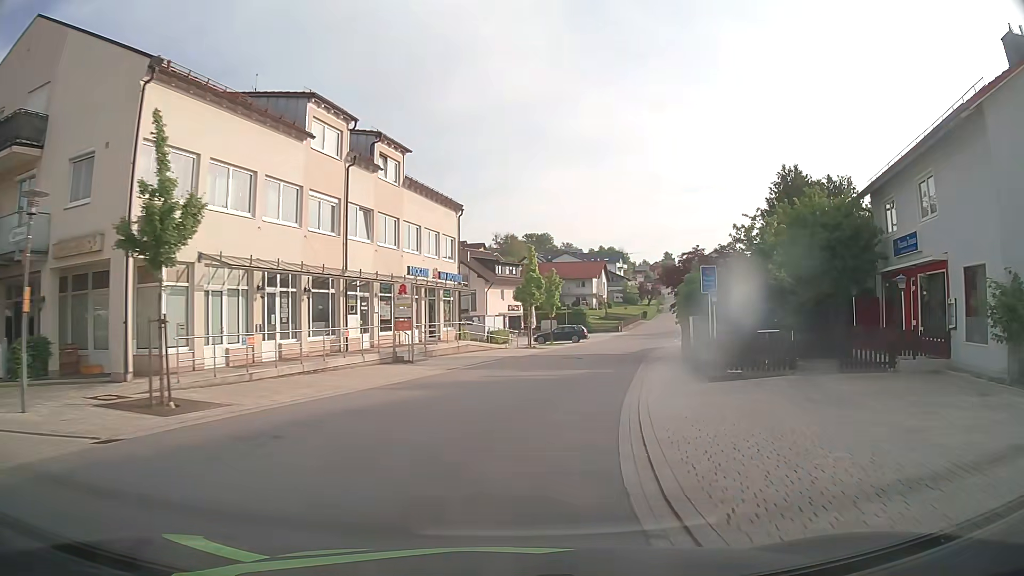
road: tertiary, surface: asphalt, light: Day
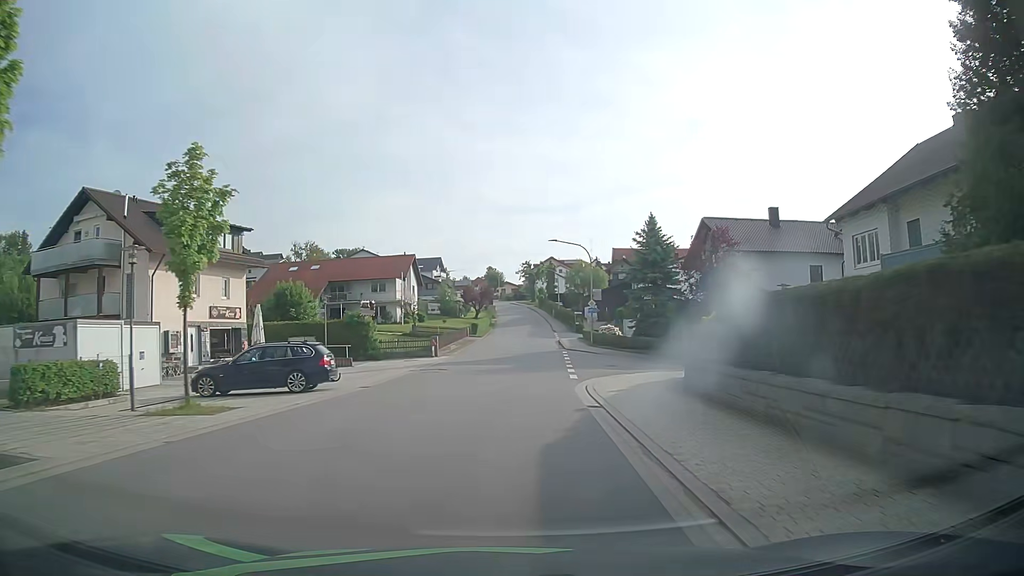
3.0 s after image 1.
(+6.0, +35.8) m; +15°
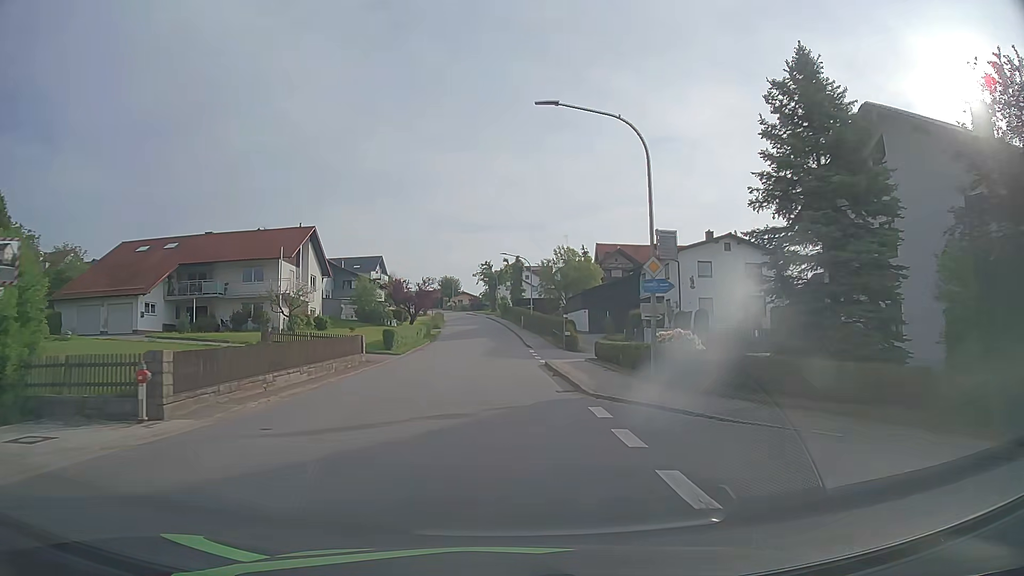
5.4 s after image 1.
(+1.4, +29.8) m; +4°
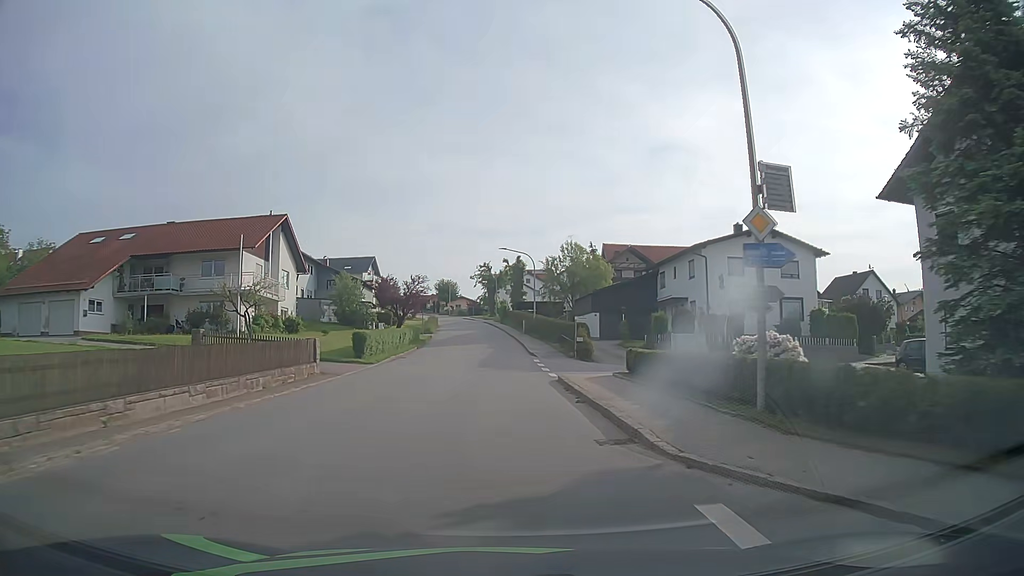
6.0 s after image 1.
(0.0, +7.5) m; -1°
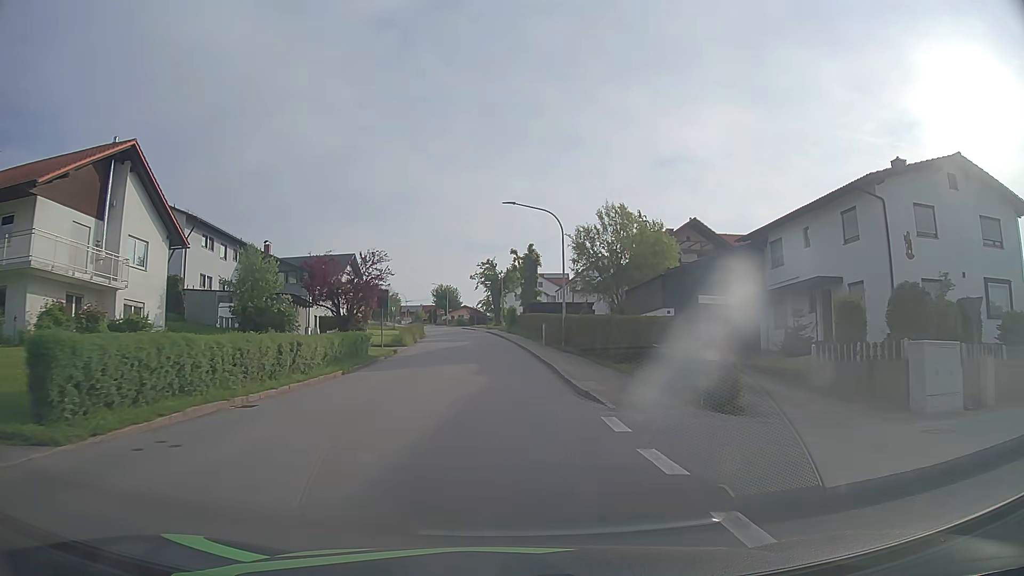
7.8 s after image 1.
(+0.1, +22.5) m; 0°
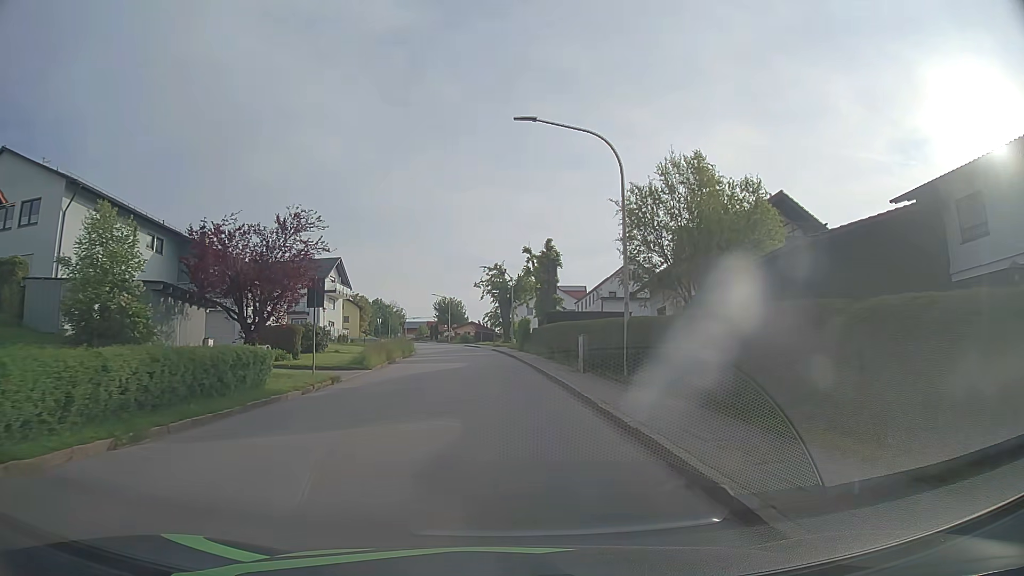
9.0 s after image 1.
(-0.2, +14.9) m; -1°
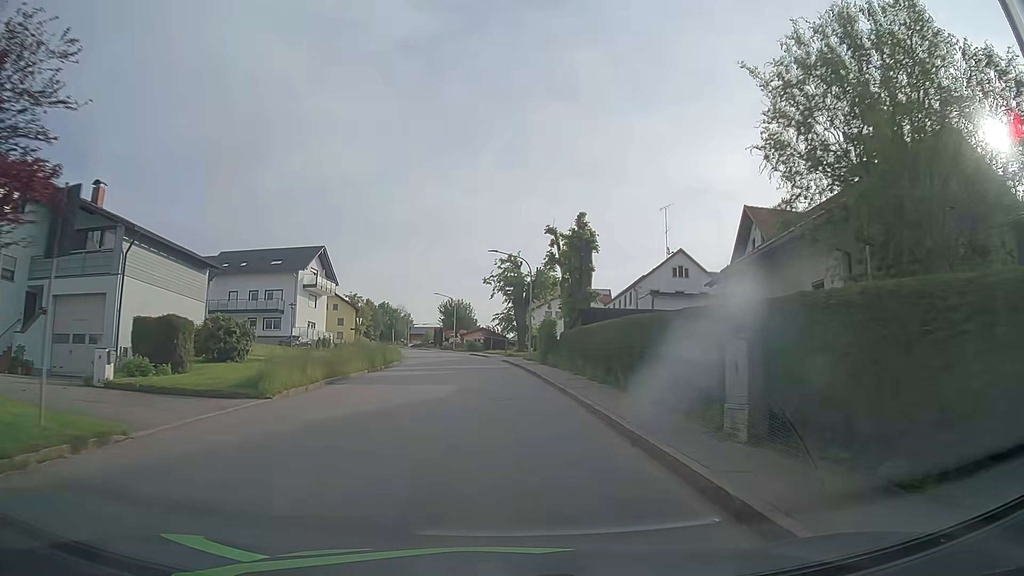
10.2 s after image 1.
(-0.1, +14.7) m; -1°
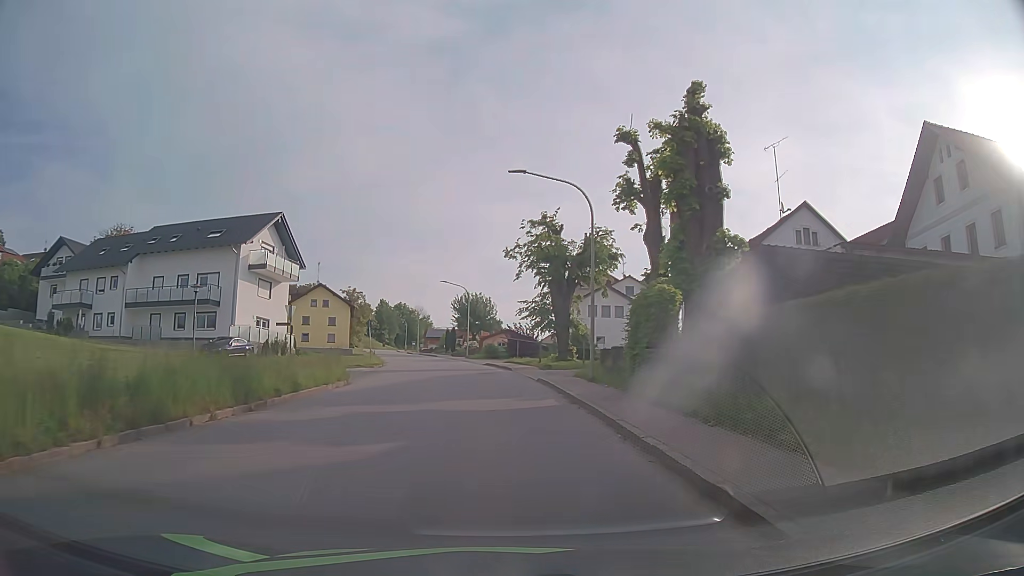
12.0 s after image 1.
(-0.3, +22.1) m; -2°
(0, +10) (0, +20) (-1, +30) (-2, +40) (-4, +50) (-6, +60) (-8, +69) (-10, +79) (-12, +89) (-15, +99) m
